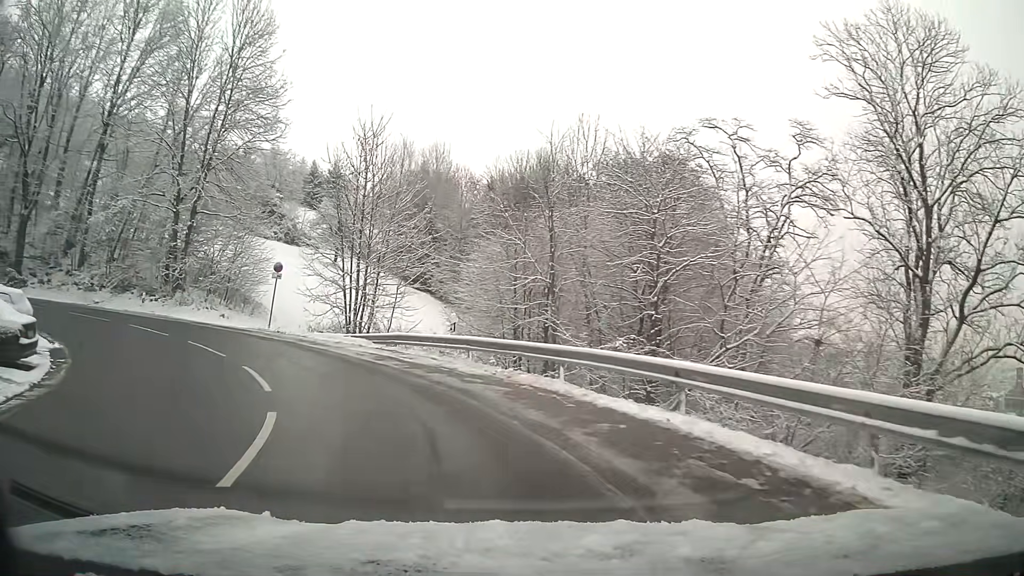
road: tertiary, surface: asphalt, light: Day
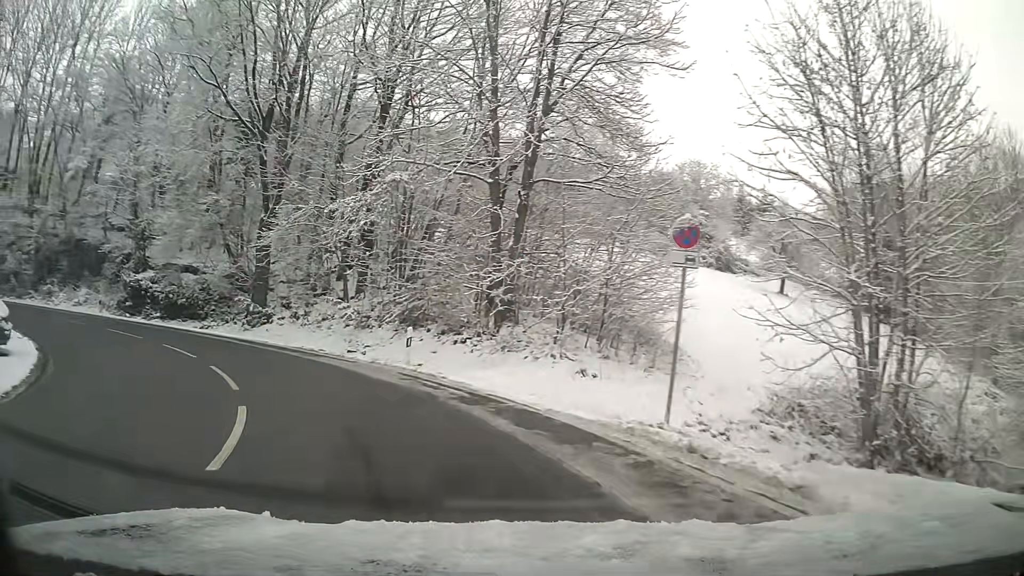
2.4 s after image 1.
(-5.8, +17.7) m; -38°
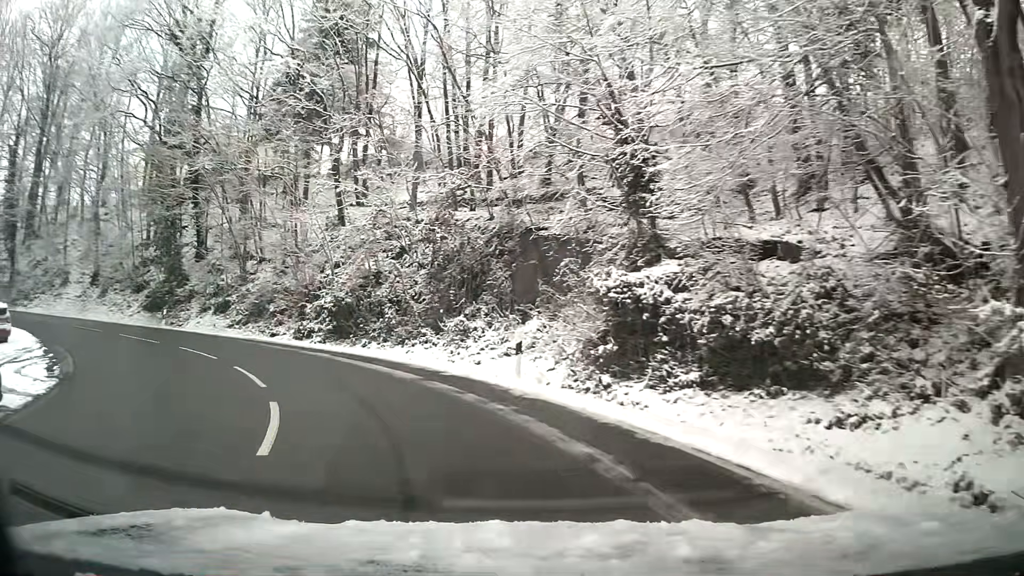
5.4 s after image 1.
(-10.7, +21.8) m; -51°
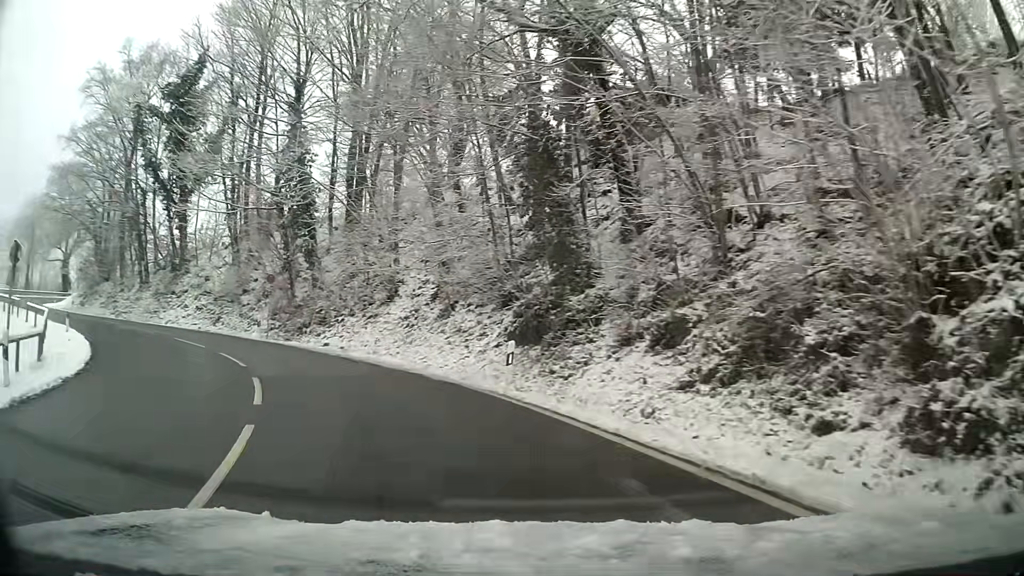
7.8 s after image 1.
(-7.5, +19.5) m; -42°
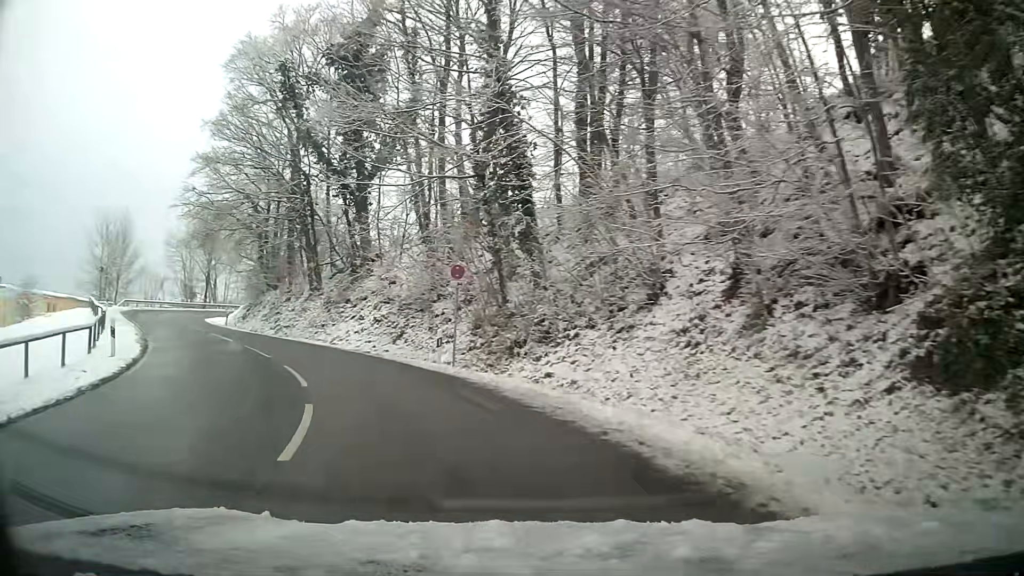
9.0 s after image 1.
(-2.0, +10.7) m; -21°
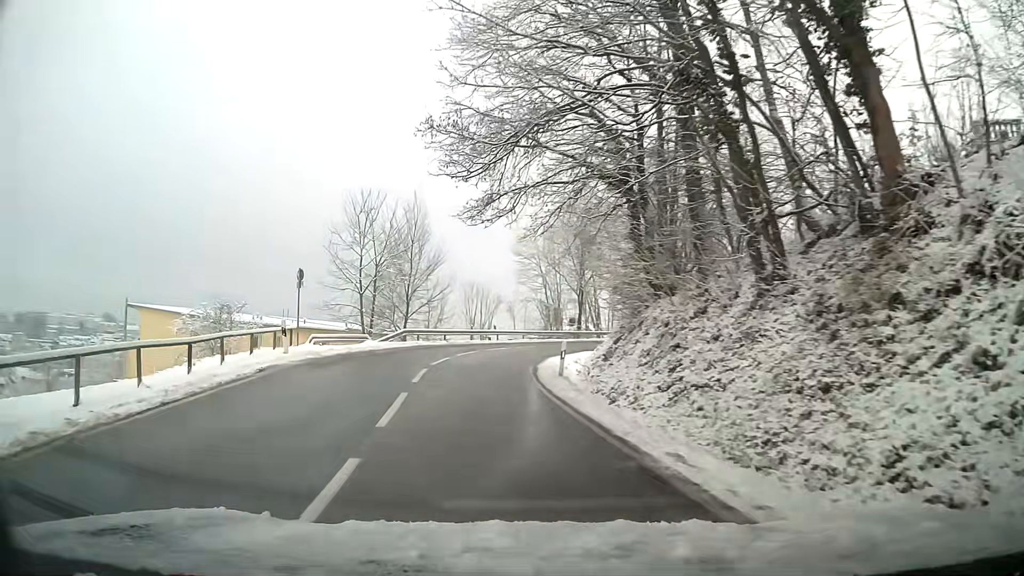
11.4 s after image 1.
(-7.1, +21.9) m; -32°
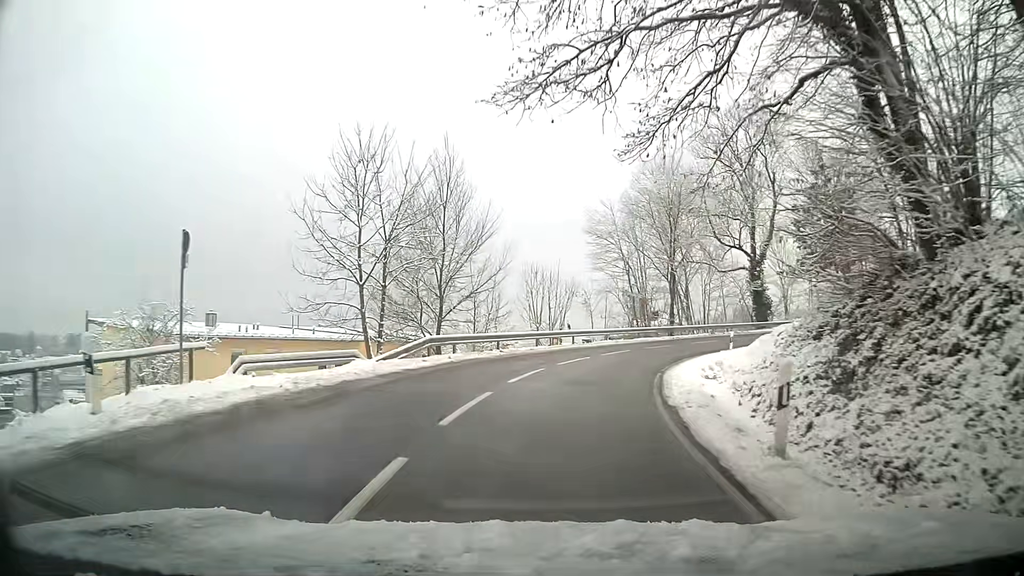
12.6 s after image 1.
(-0.6, +12.3) m; -3°
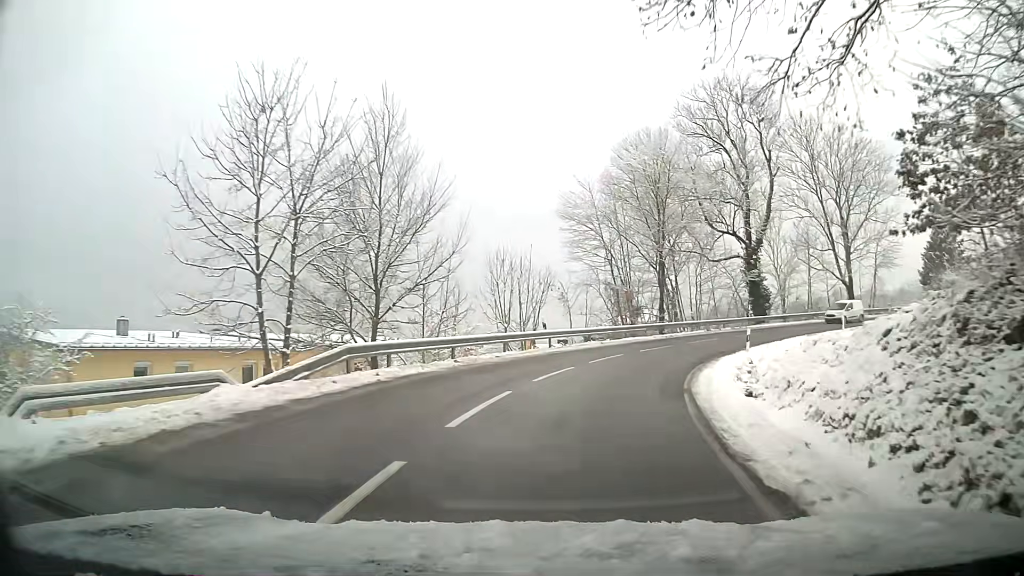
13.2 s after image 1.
(+0.1, +6.4) m; +3°
(+1, +10) (+3, +20) (+7, +29) (+13, +37) (+20, +44) (+29, +49) (+39, +51) (+49, +52) (+59, +51) (+68, +49) m
